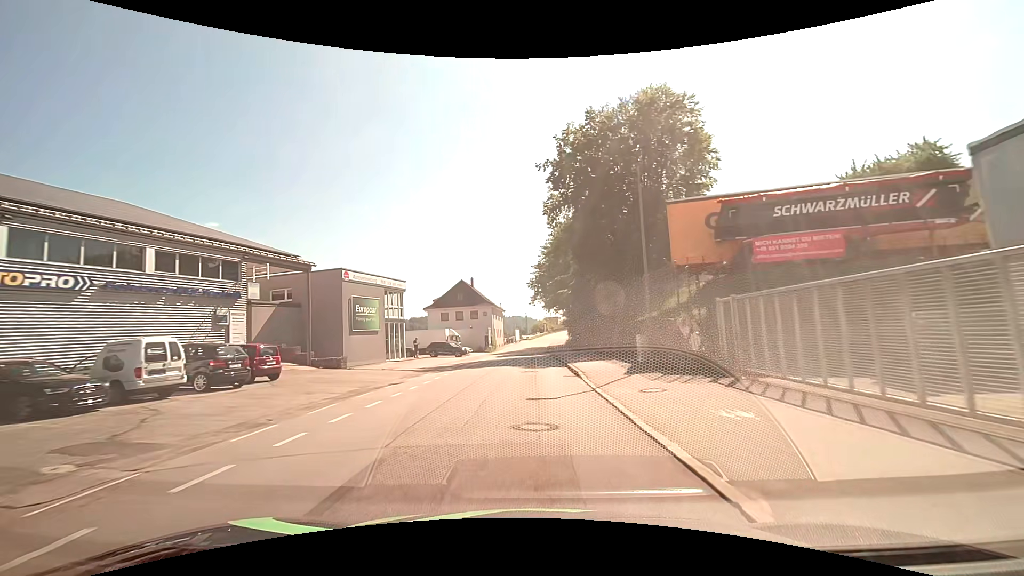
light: Day
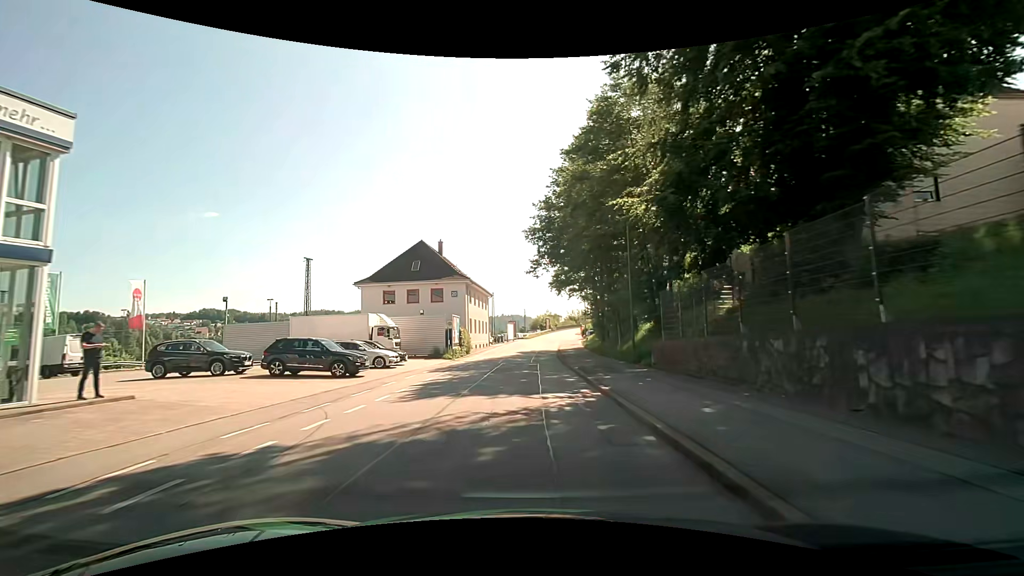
(0.0, +32.8) m; 0°
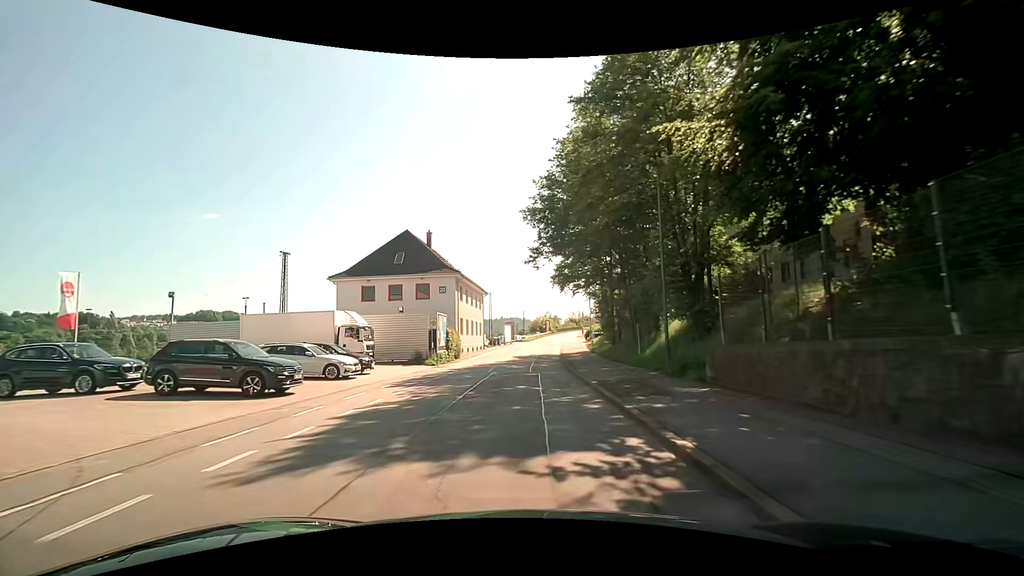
(0.0, +6.4) m; 0°
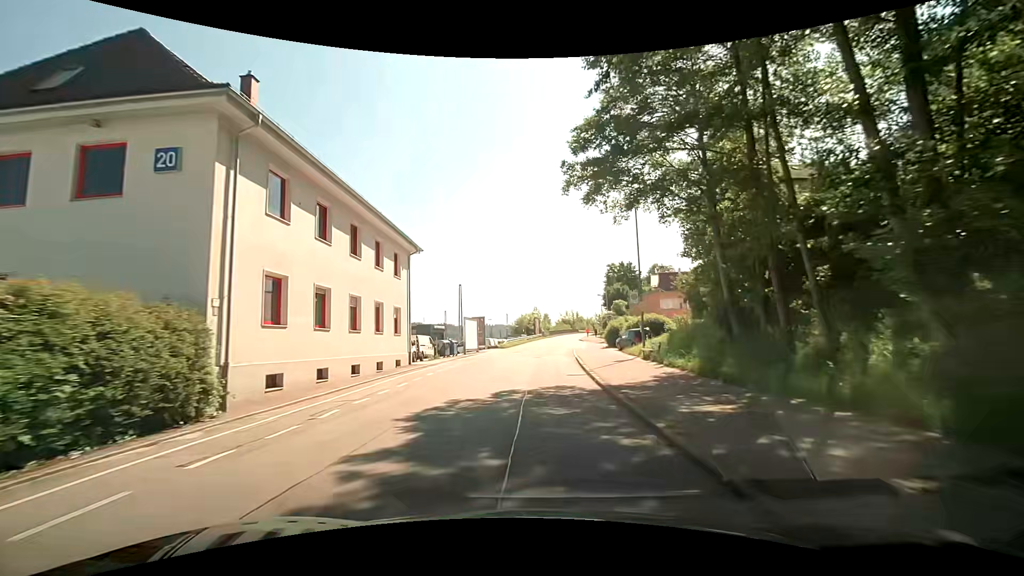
(+0.3, +32.9) m; +2°
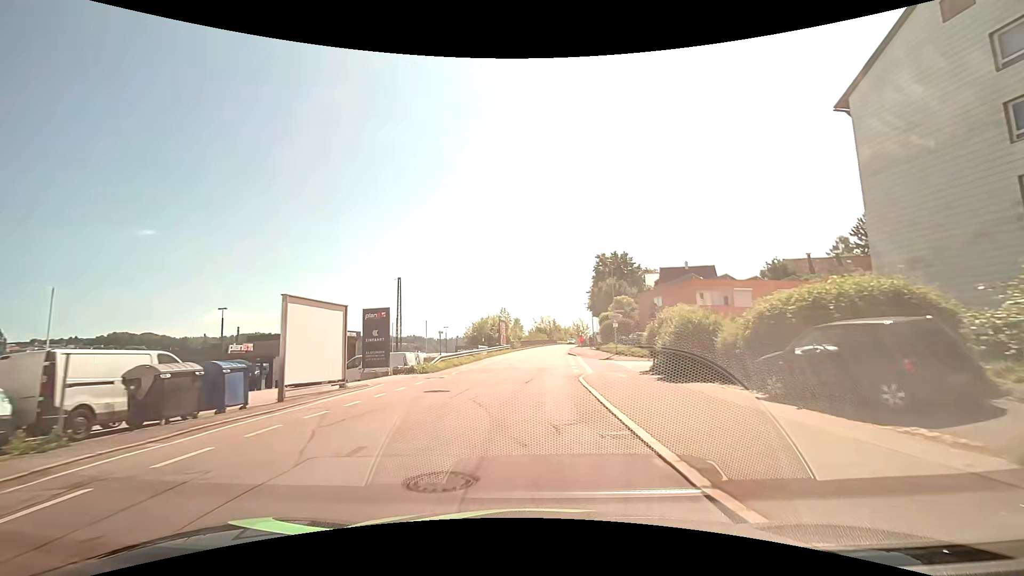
(+1.0, +26.8) m; +3°
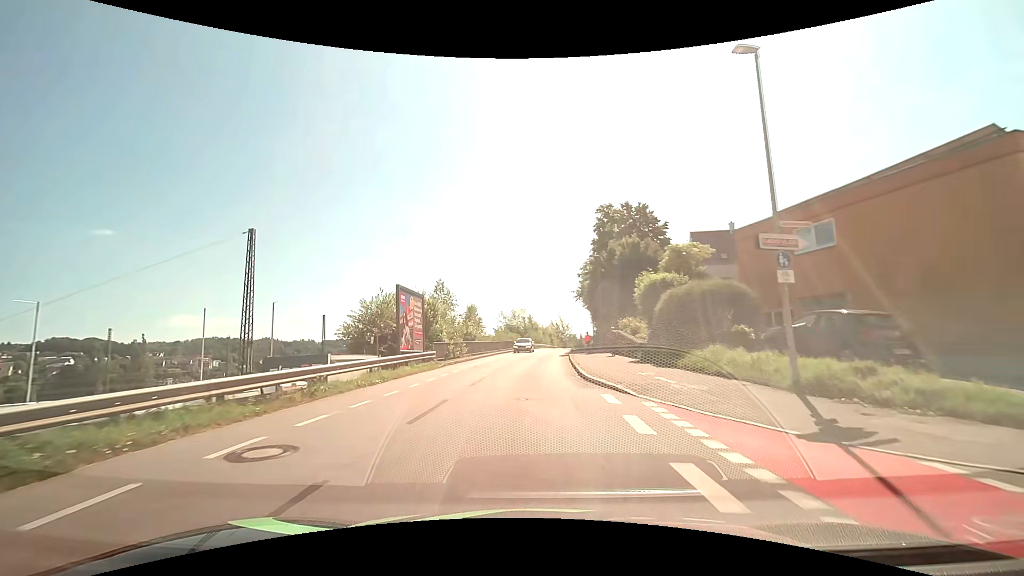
(+1.0, +32.5) m; +3°
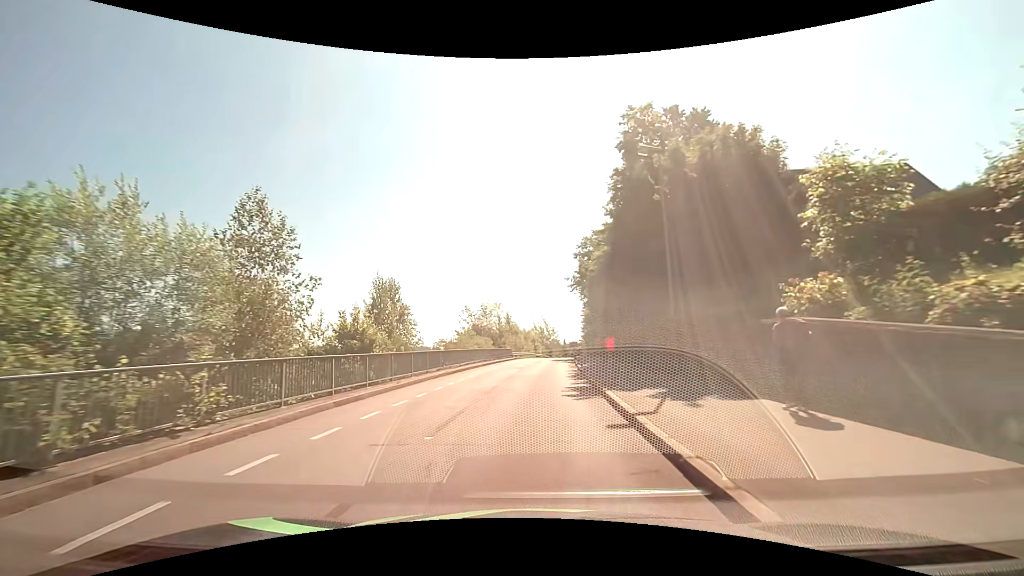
(+0.4, +24.5) m; +2°
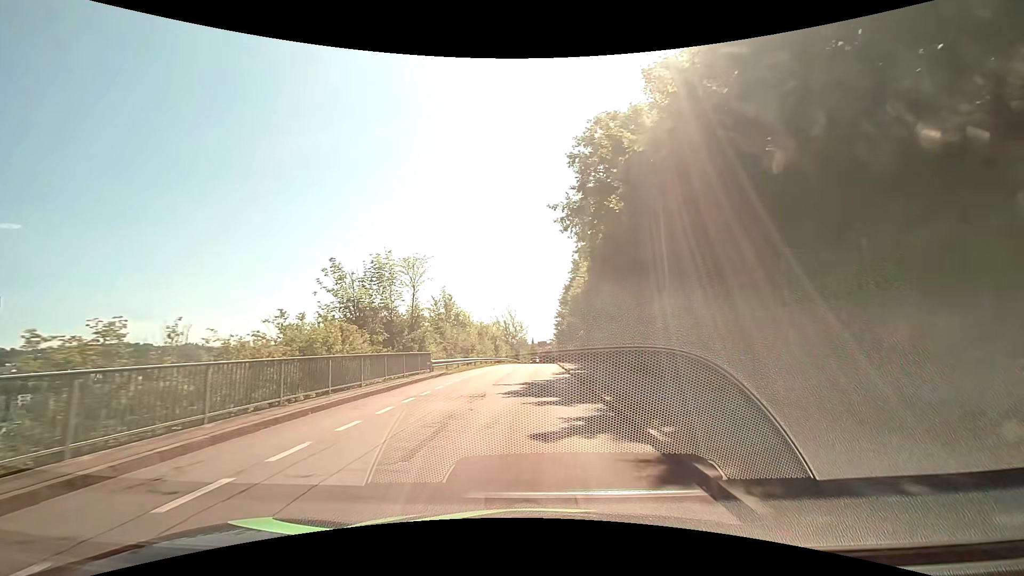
(+1.2, +31.5) m; +4°
(0, +10) (0, +20) (0, +30) (+1, +40) (+1, +50) (+1, +60) (+2, +70) (+2, +80) (+2, +90) (+3, +100) m
